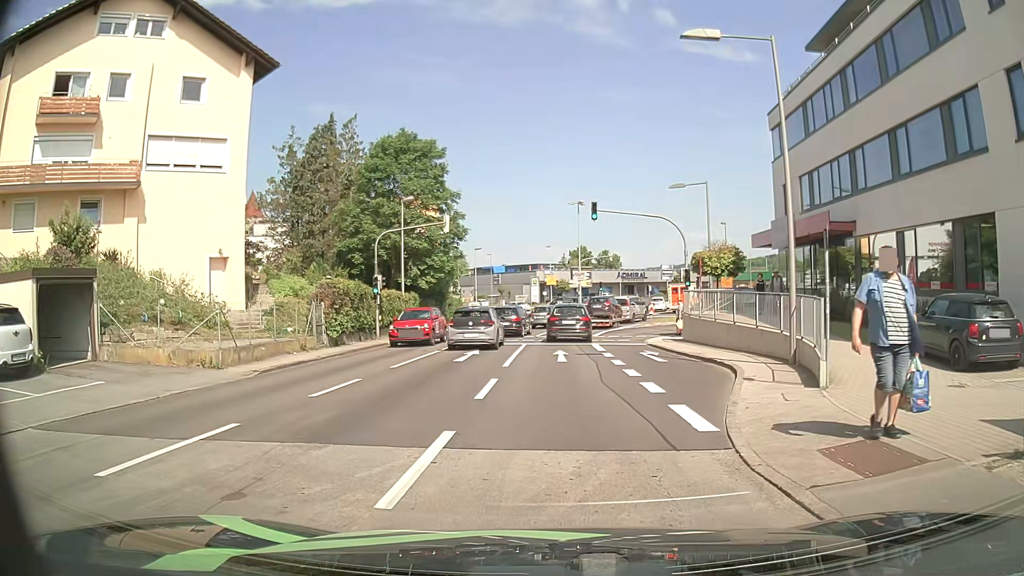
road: tertiary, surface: asphalt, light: Day
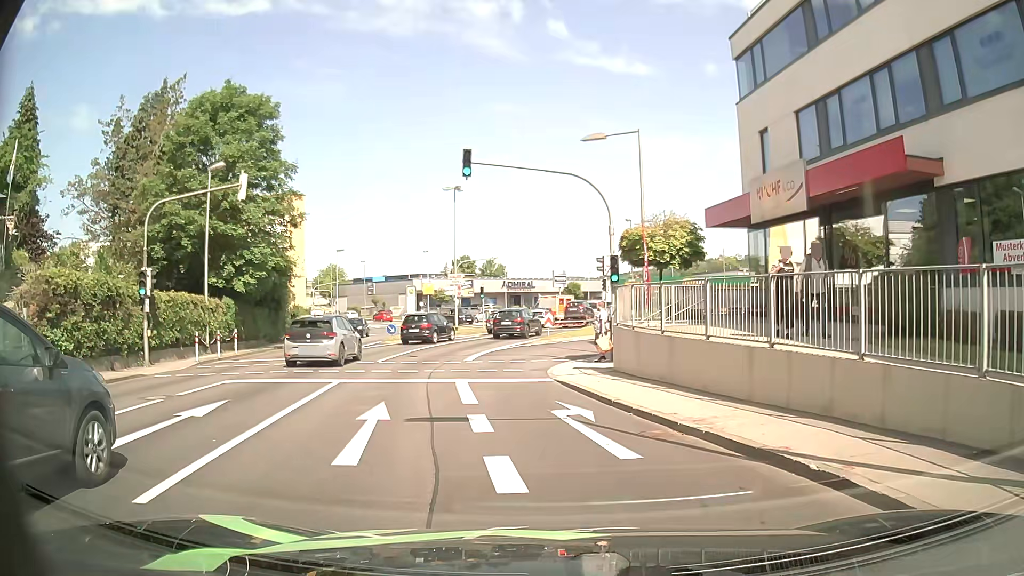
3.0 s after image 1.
(+0.8, +12.2) m; +10°
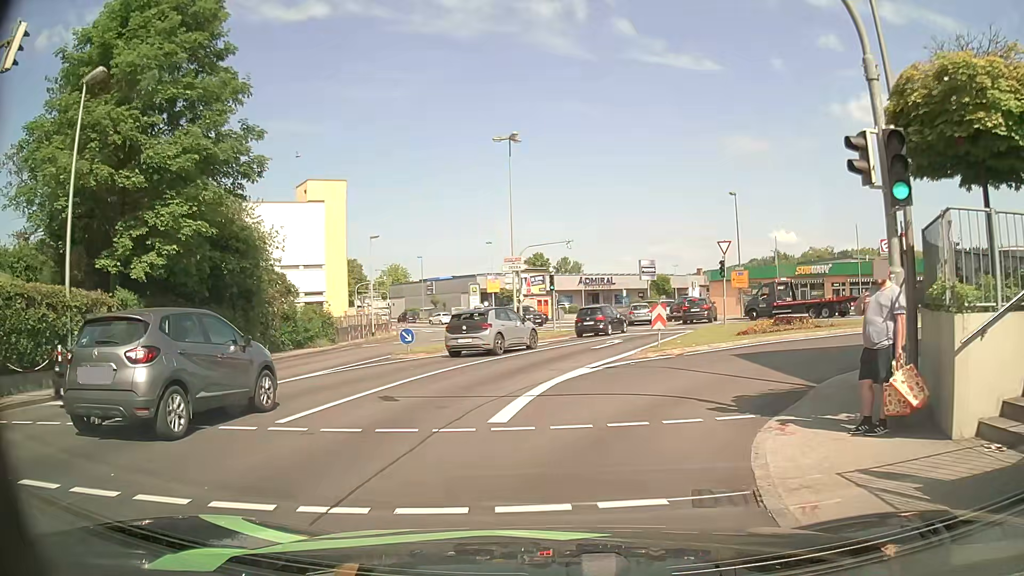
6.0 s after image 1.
(-1.0, +13.8) m; -6°
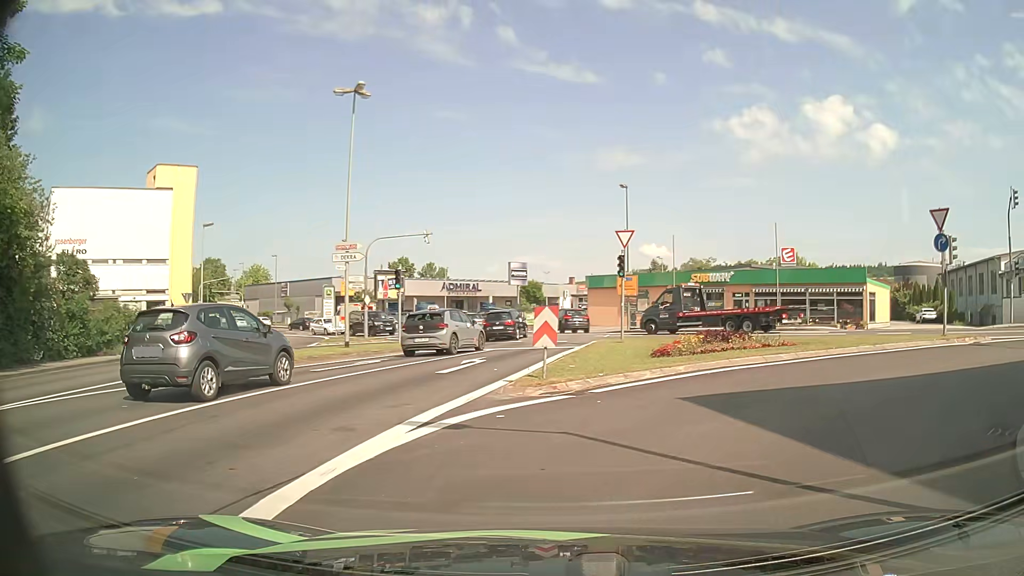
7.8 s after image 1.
(+0.3, +8.2) m; +9°
